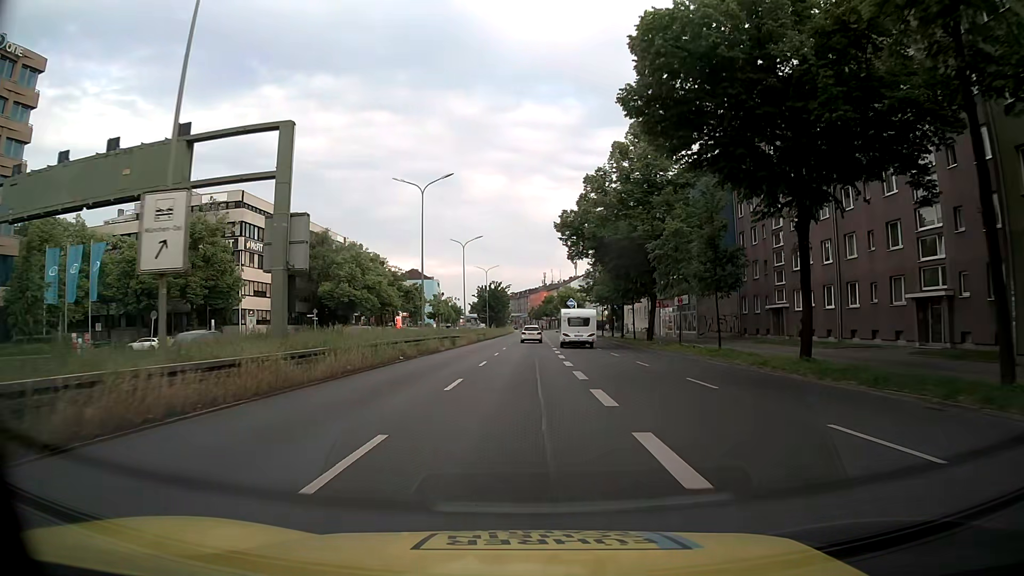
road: trunk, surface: asphalt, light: Day
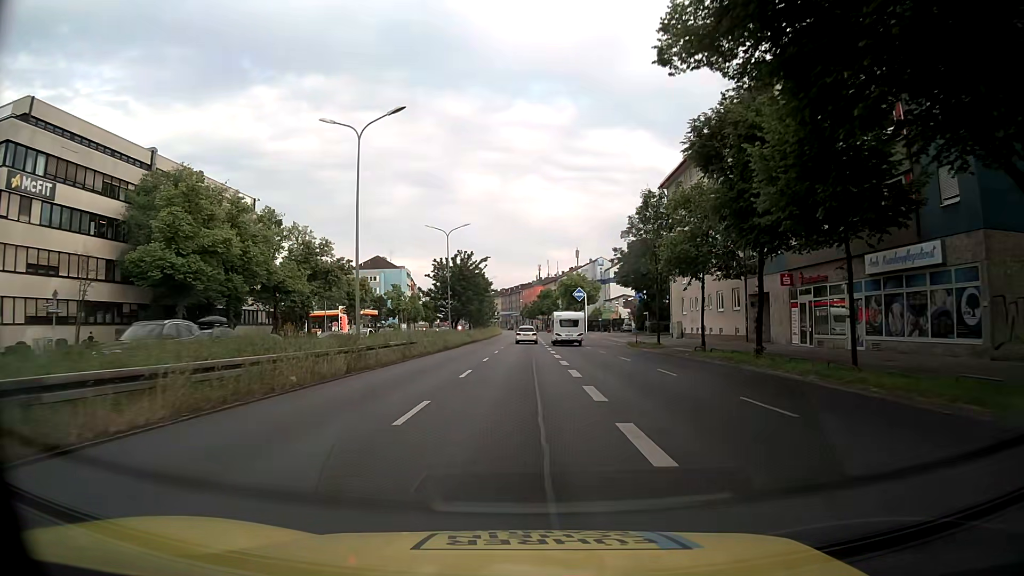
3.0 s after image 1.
(+0.2, +41.2) m; 0°
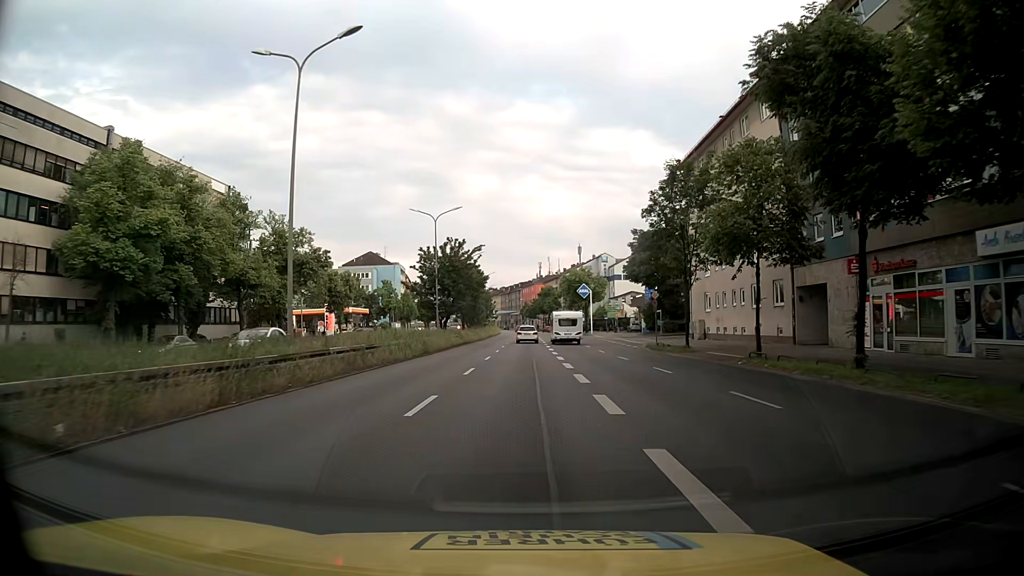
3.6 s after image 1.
(0.0, +8.2) m; 0°
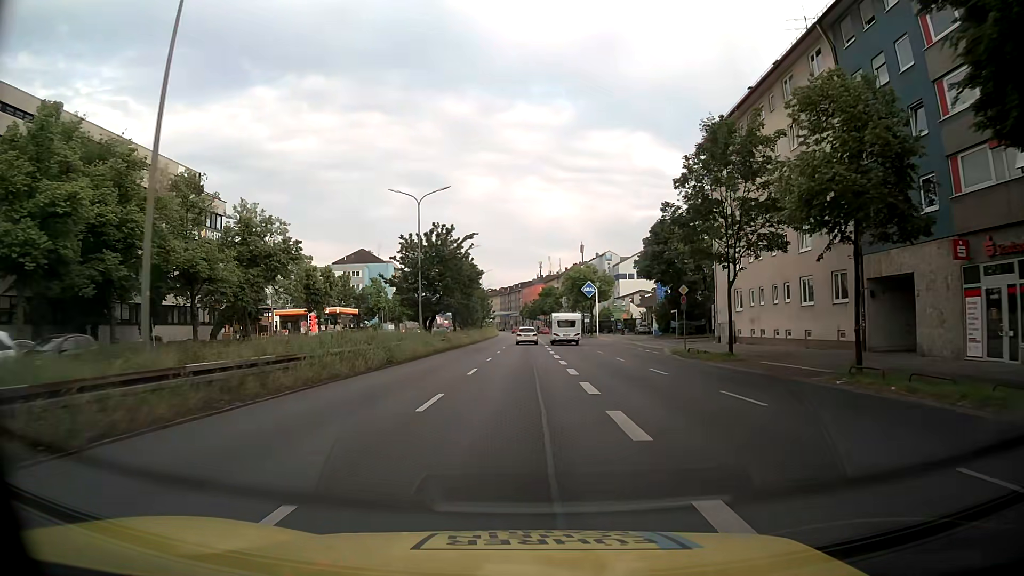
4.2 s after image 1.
(0.0, +8.2) m; 0°
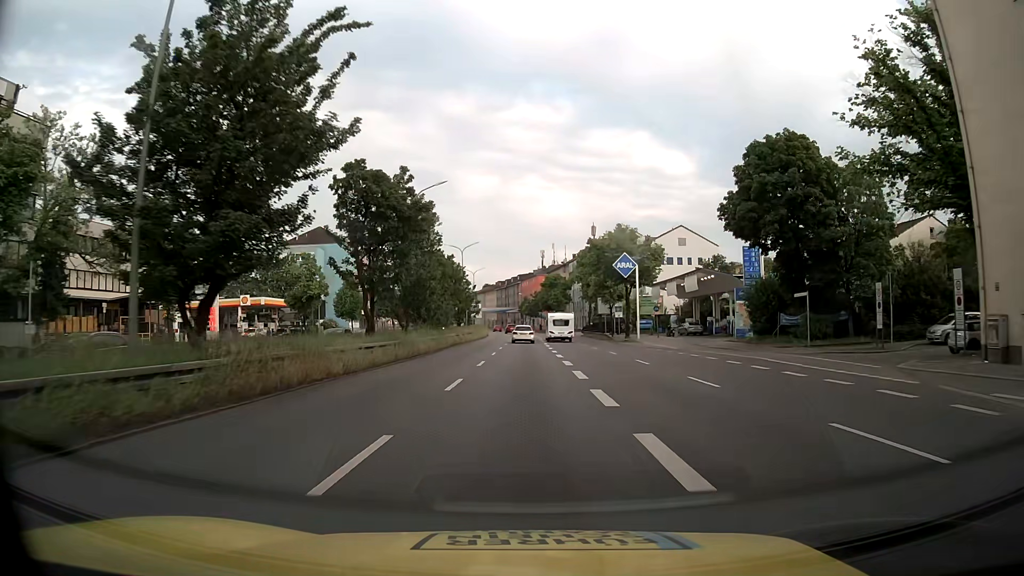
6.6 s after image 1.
(+0.1, +32.8) m; 0°
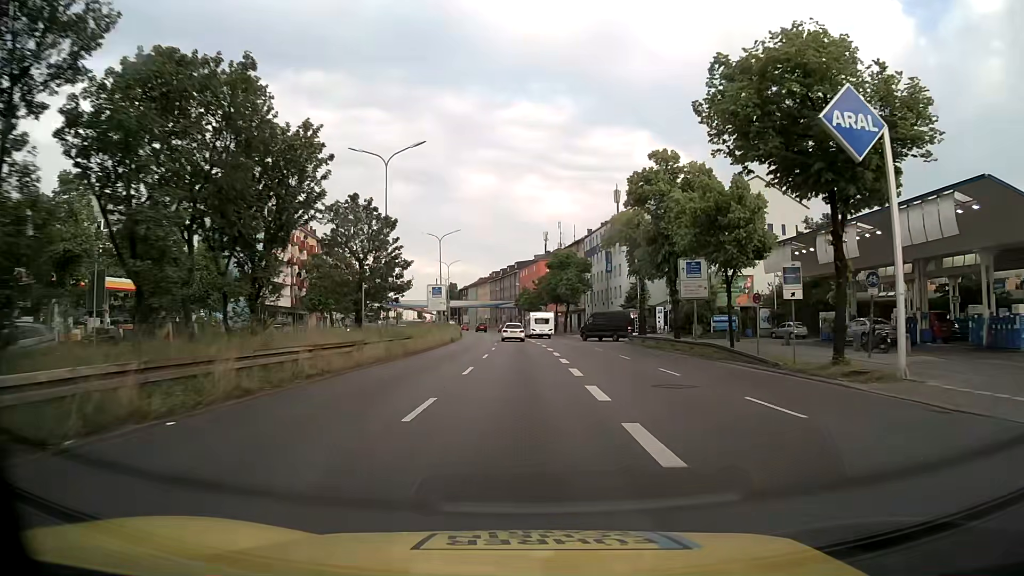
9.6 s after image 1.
(-0.1, +41.0) m; 0°
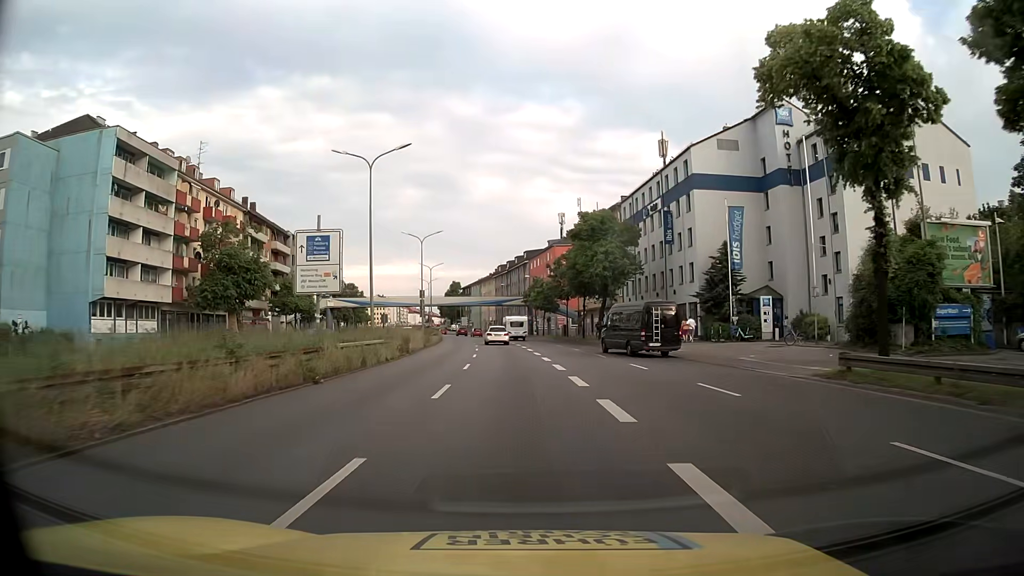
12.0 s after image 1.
(-0.1, +32.9) m; -1°
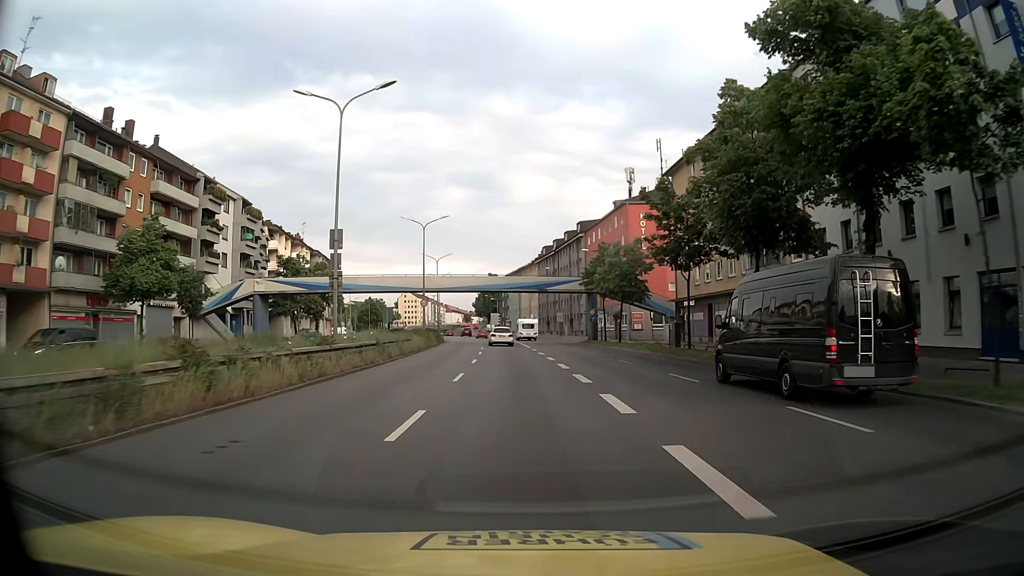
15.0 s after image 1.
(-1.4, +41.0) m; -4°
(0, +10) (0, +20) (-1, +30) (-1, +40) (-2, +50) (-3, +60) (-3, +70) (-4, +80) (-5, +90) (-7, +100) m
